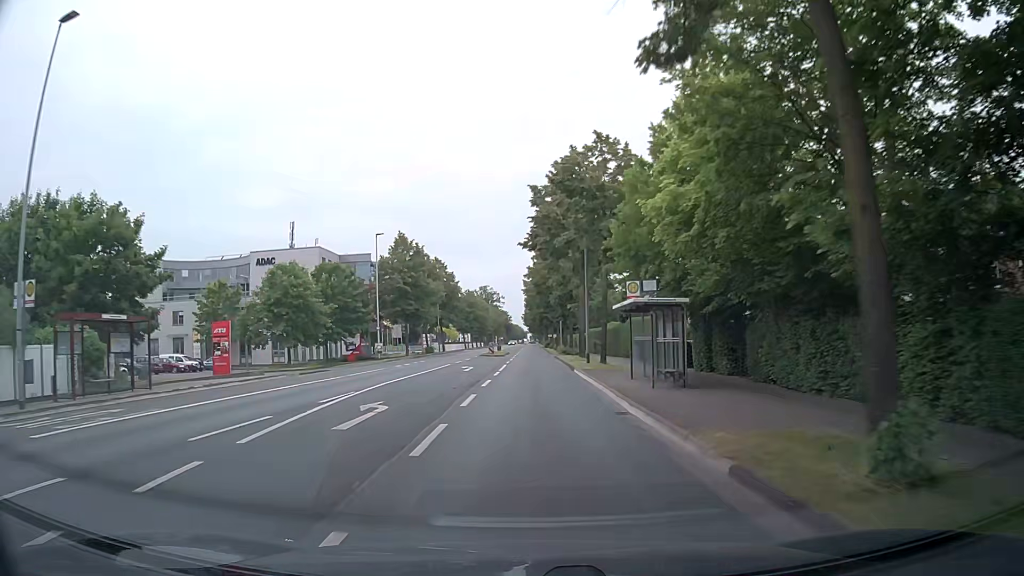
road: secondary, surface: asphalt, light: Day
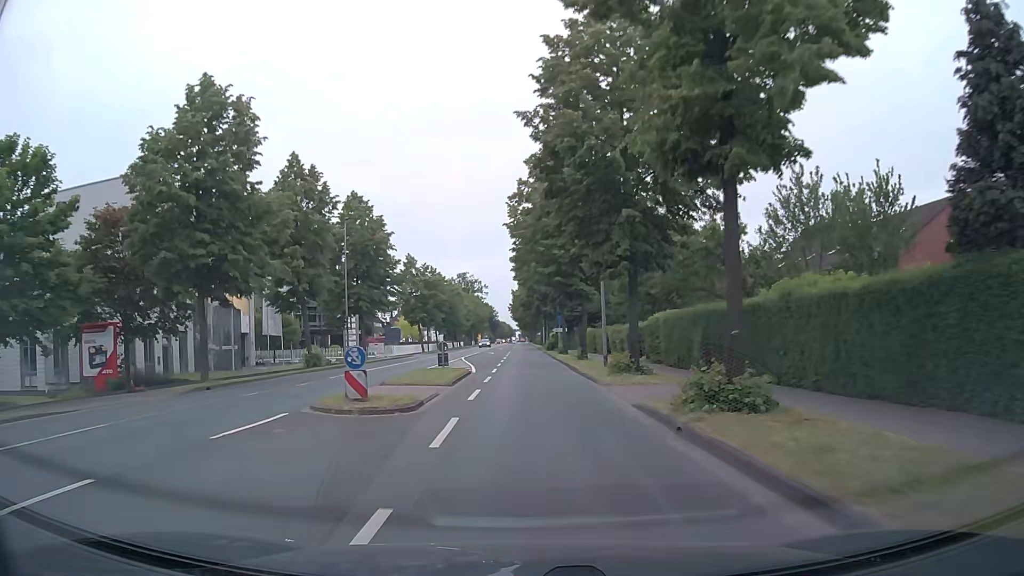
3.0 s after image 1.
(-0.8, +44.3) m; 0°
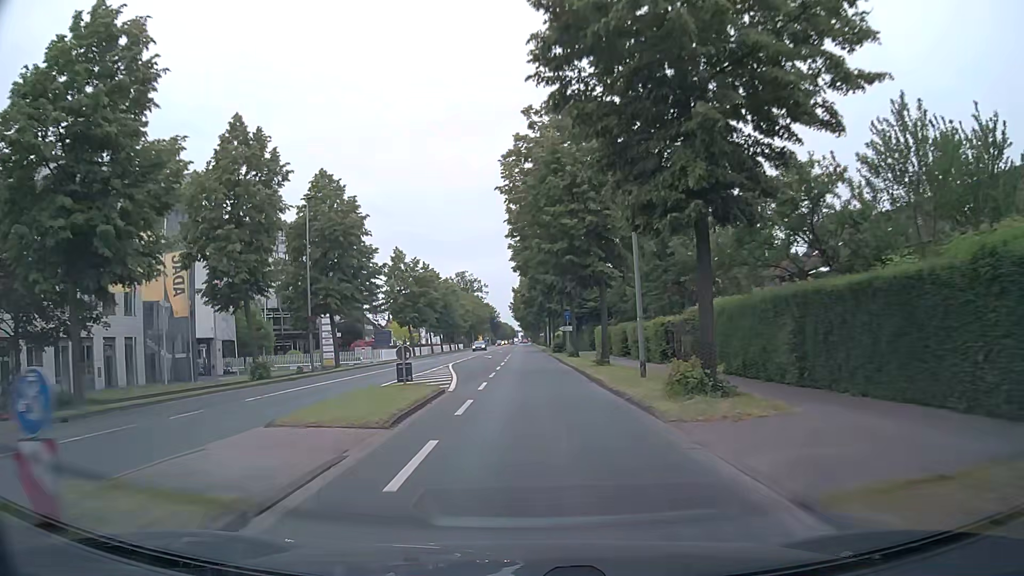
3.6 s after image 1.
(0.0, +8.8) m; 0°
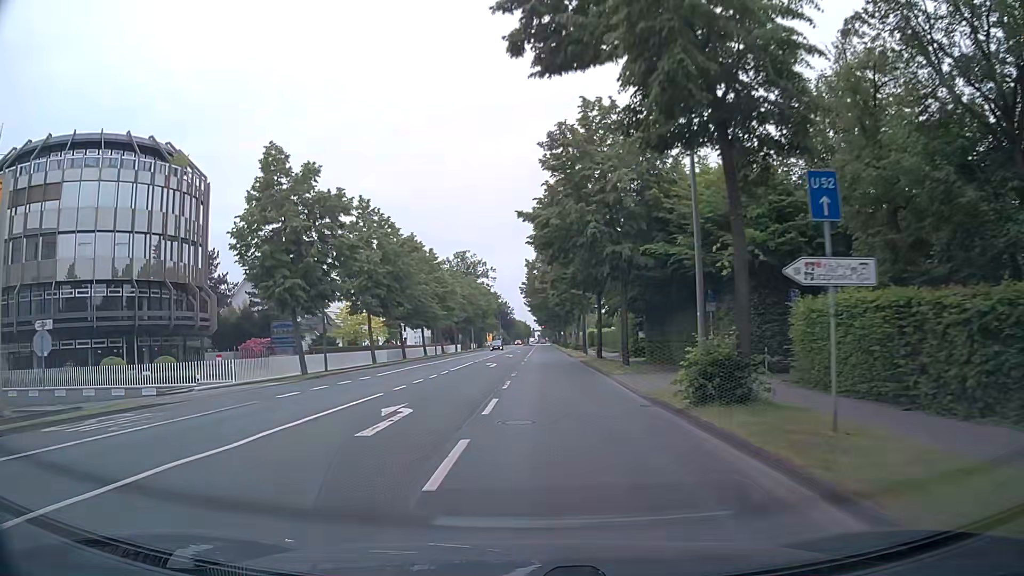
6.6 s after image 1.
(-1.0, +42.9) m; -2°
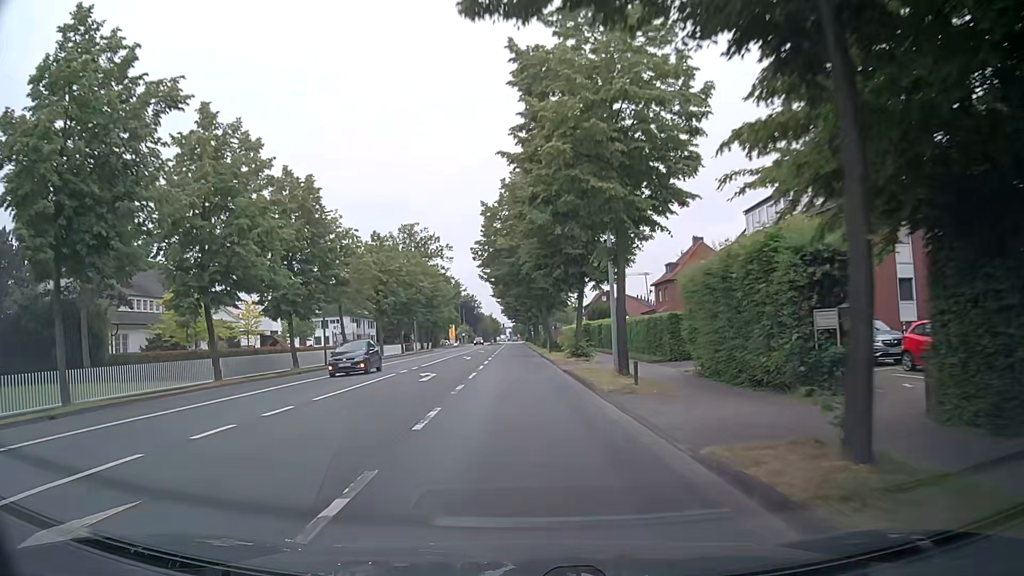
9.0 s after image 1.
(+1.0, +33.3) m; +2°
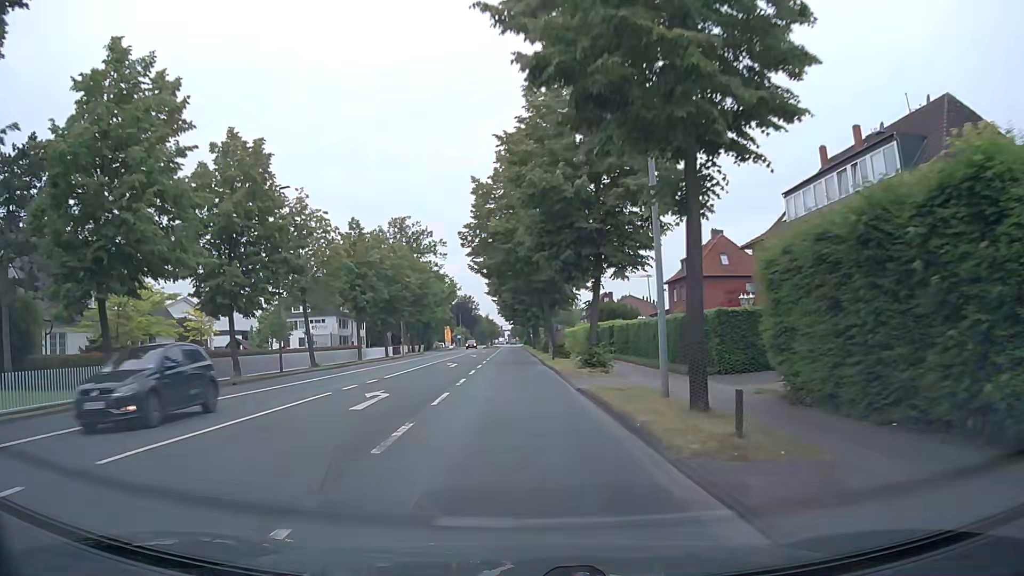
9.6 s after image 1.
(+0.1, +8.2) m; 0°
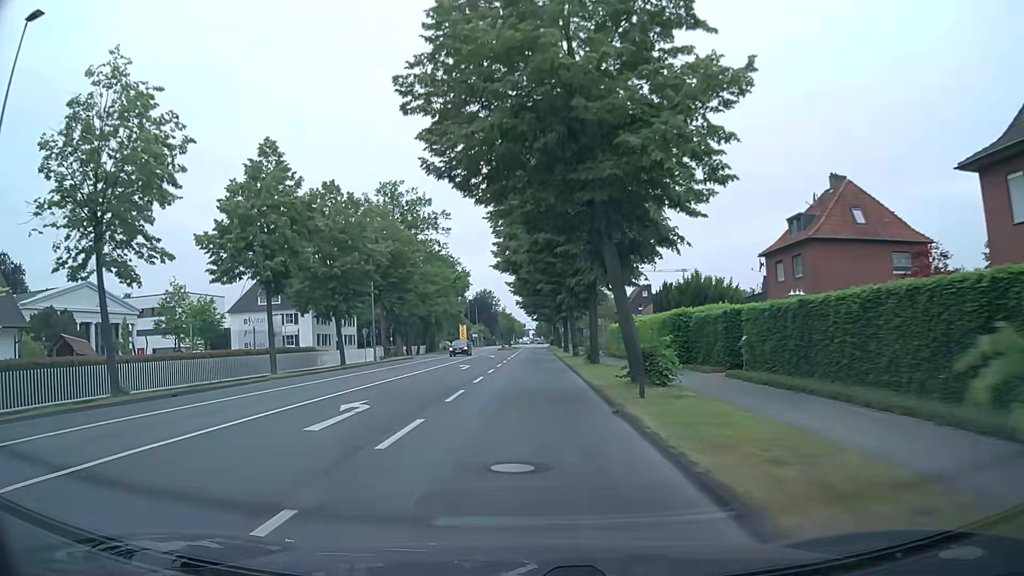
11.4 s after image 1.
(-0.2, +24.3) m; -2°
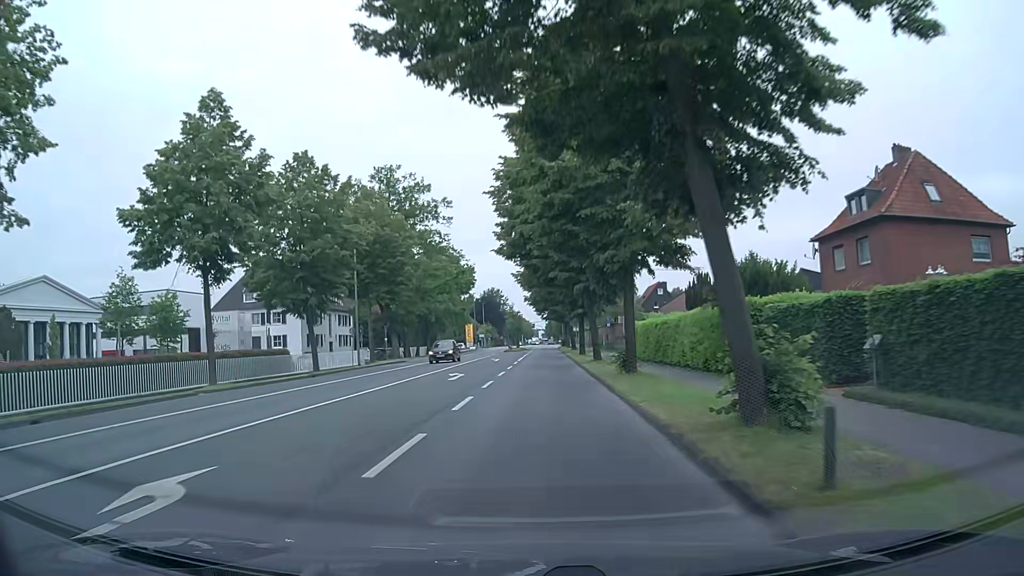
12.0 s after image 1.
(0.0, +7.9) m; 0°
(0, +10) (0, +20) (0, +30) (+1, +40) (+1, +50) (+1, +60) (+1, +70) (+1, +80) (+2, +90) (+2, +100) m
